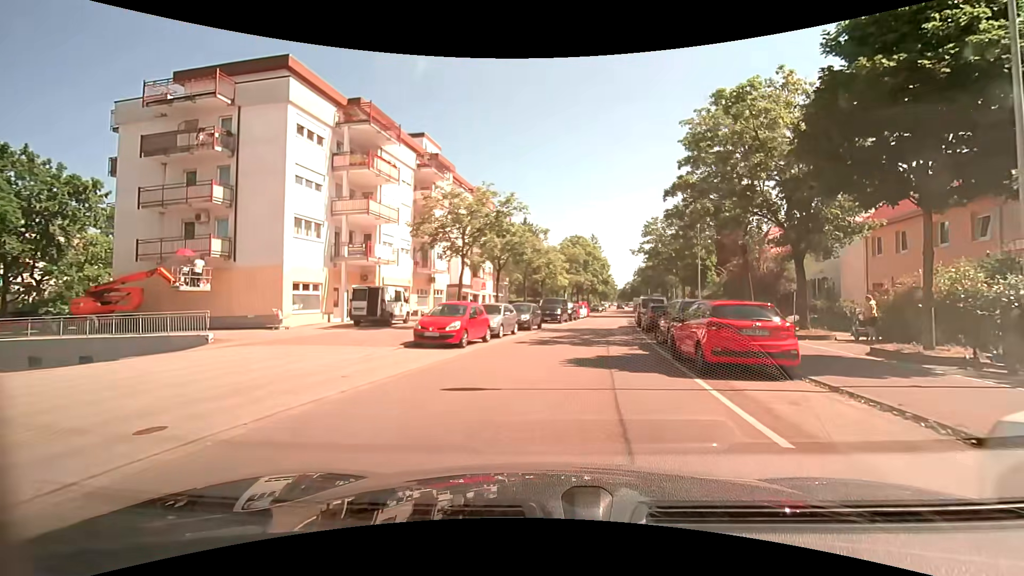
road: residential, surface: asphalt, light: Day
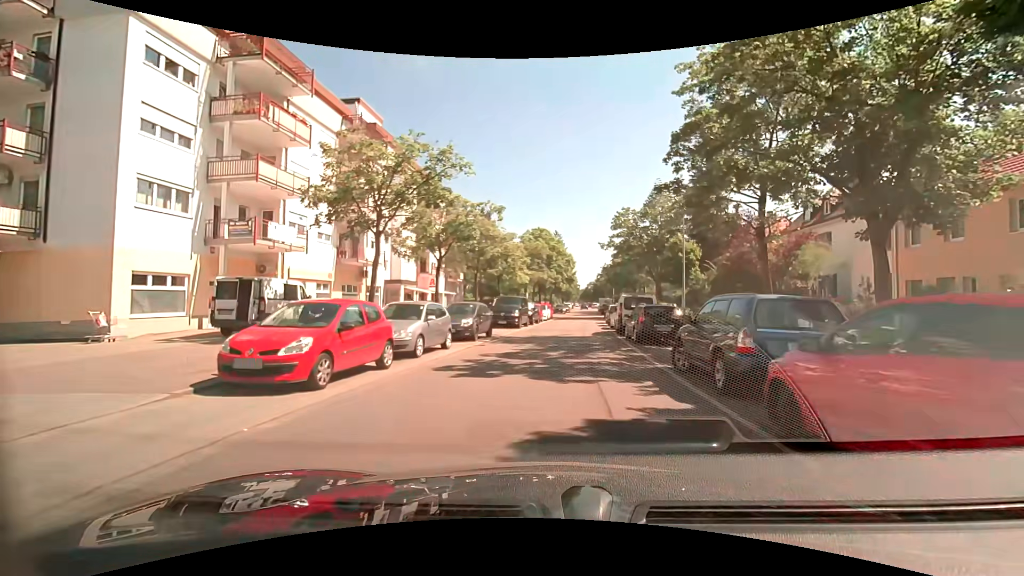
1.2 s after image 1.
(+0.2, +7.8) m; +4°
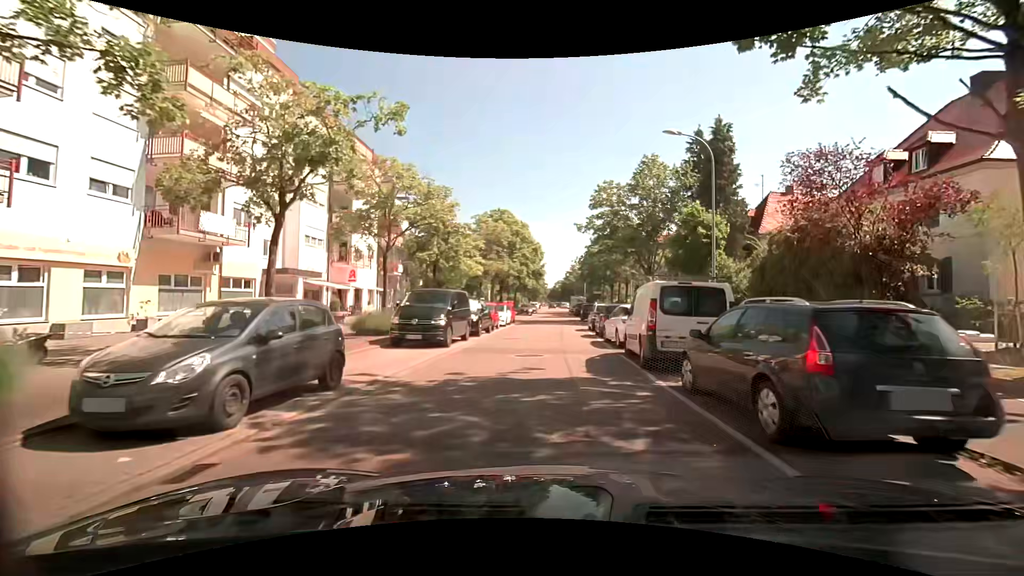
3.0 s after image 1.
(+0.3, +13.1) m; +4°
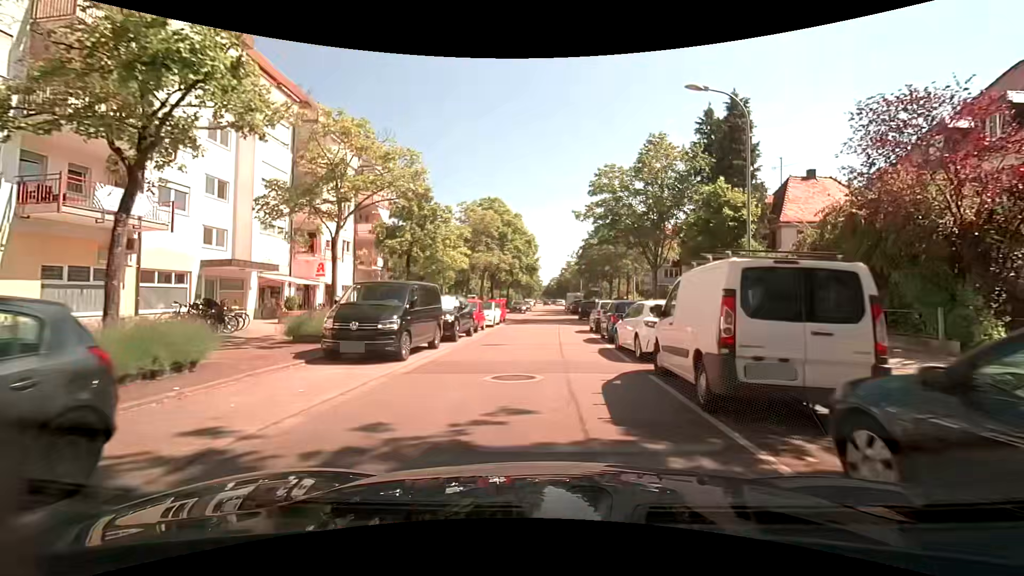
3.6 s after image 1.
(0.0, +4.5) m; 0°
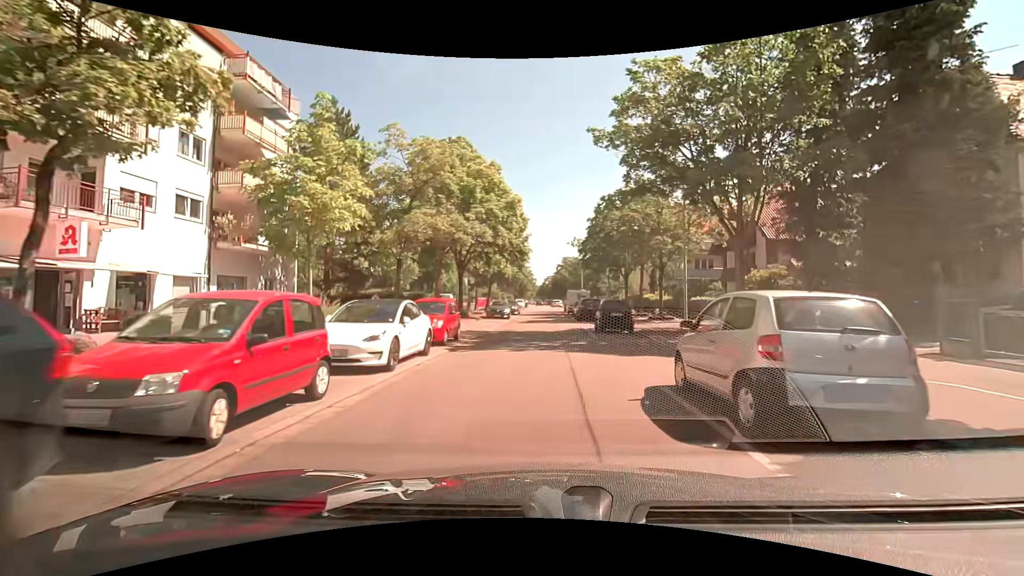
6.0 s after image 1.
(0.0, +17.7) m; 0°
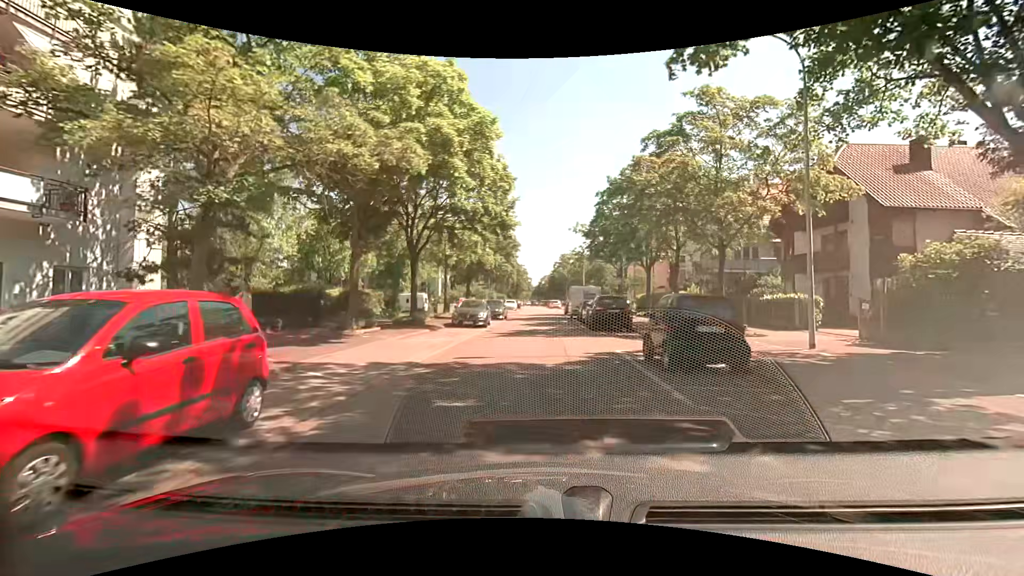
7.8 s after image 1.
(+0.1, +12.8) m; +1°
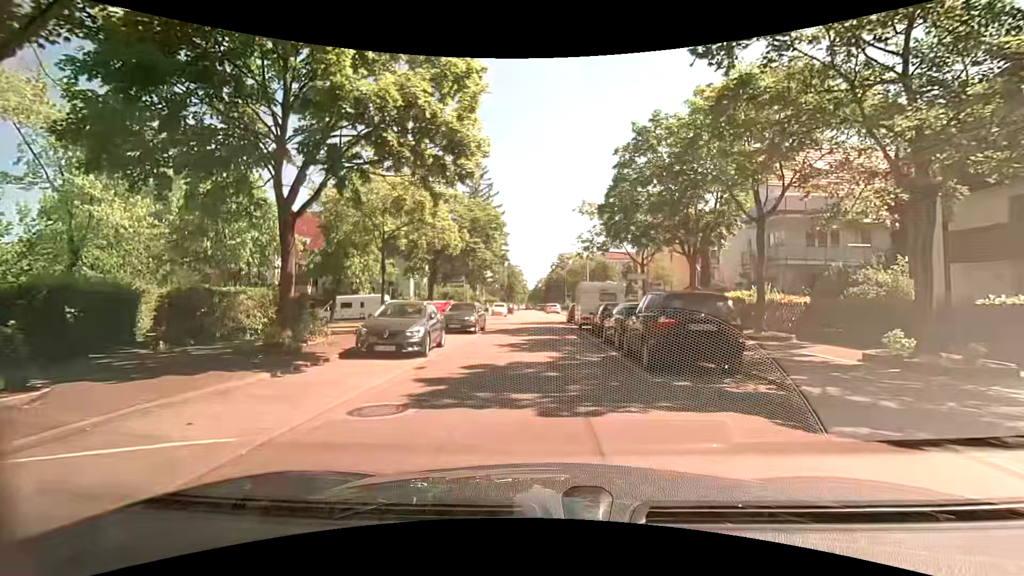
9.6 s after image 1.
(0.0, +12.4) m; +1°
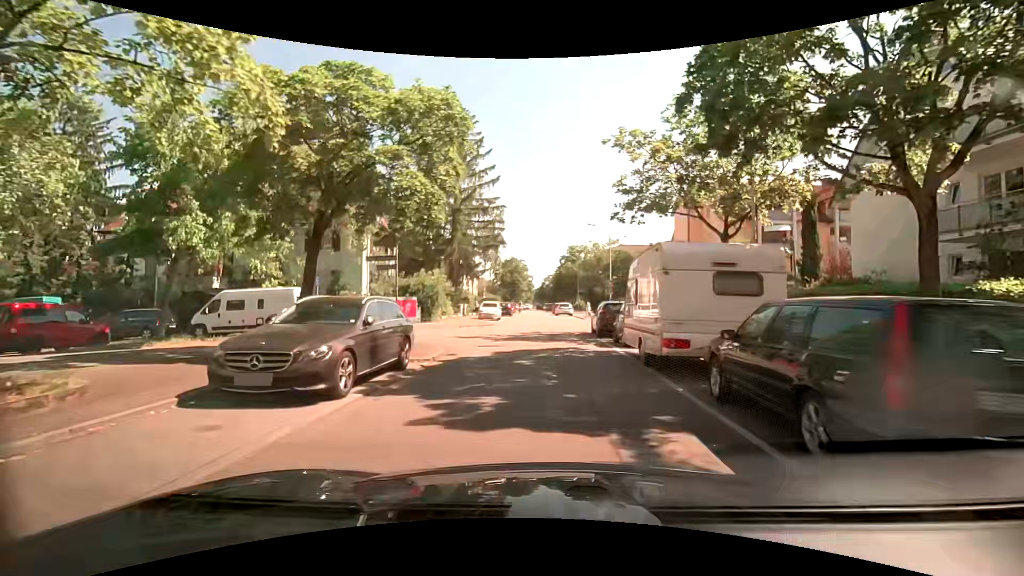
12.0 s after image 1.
(-0.3, +15.7) m; 0°
